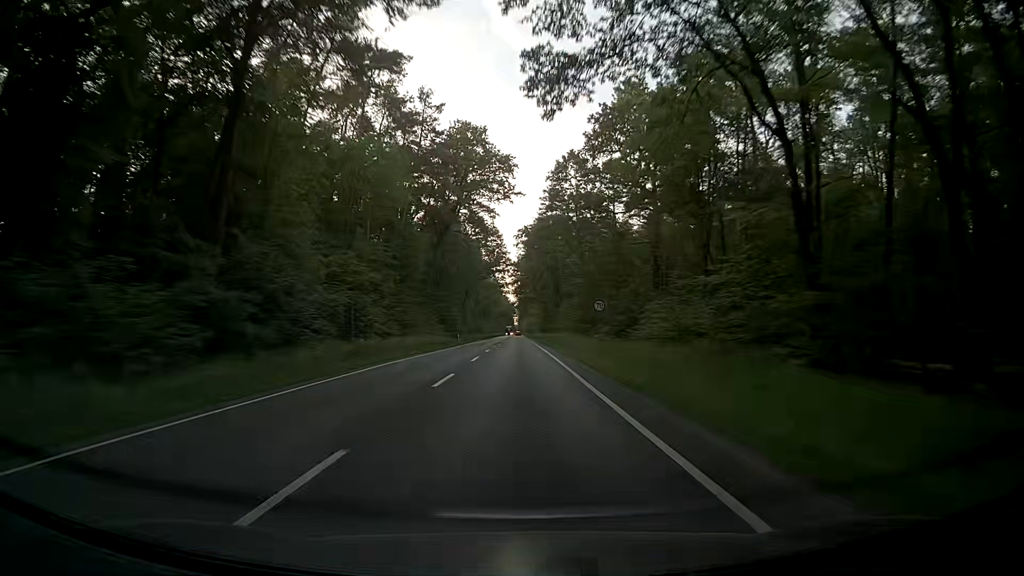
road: primary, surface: asphalt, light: Day
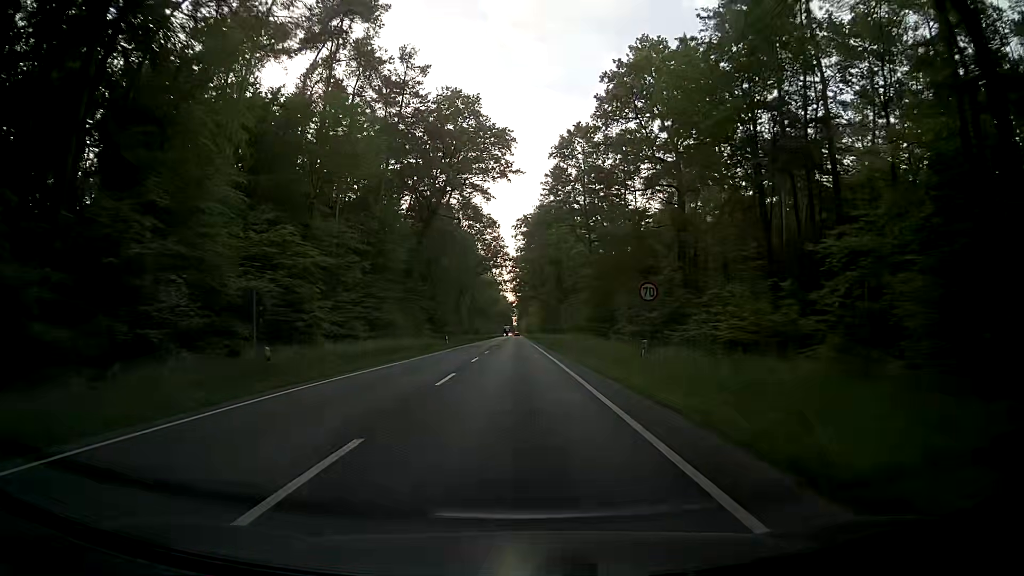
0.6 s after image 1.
(-0.1, +11.3) m; 0°
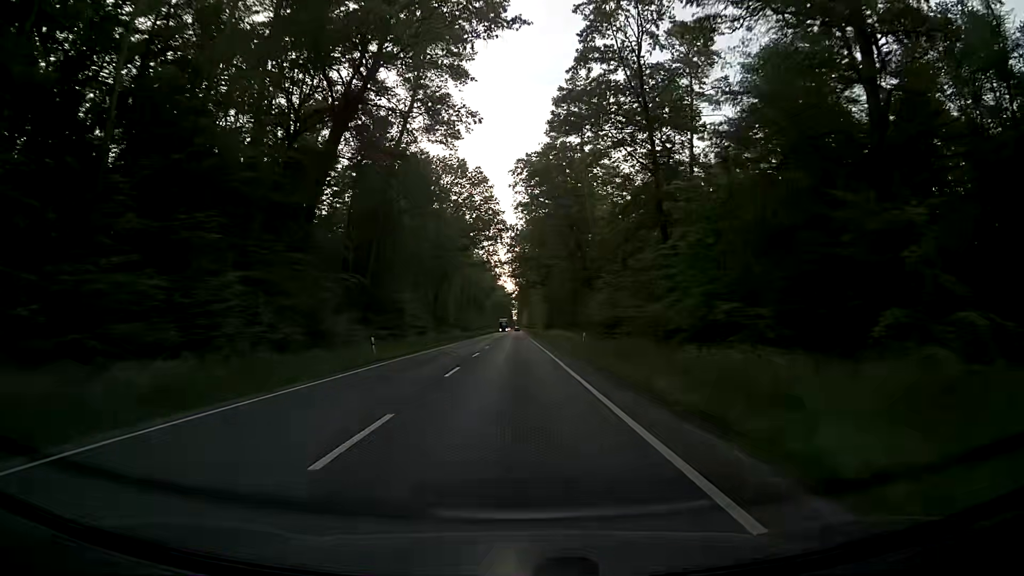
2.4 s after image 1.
(-0.1, +34.0) m; 0°
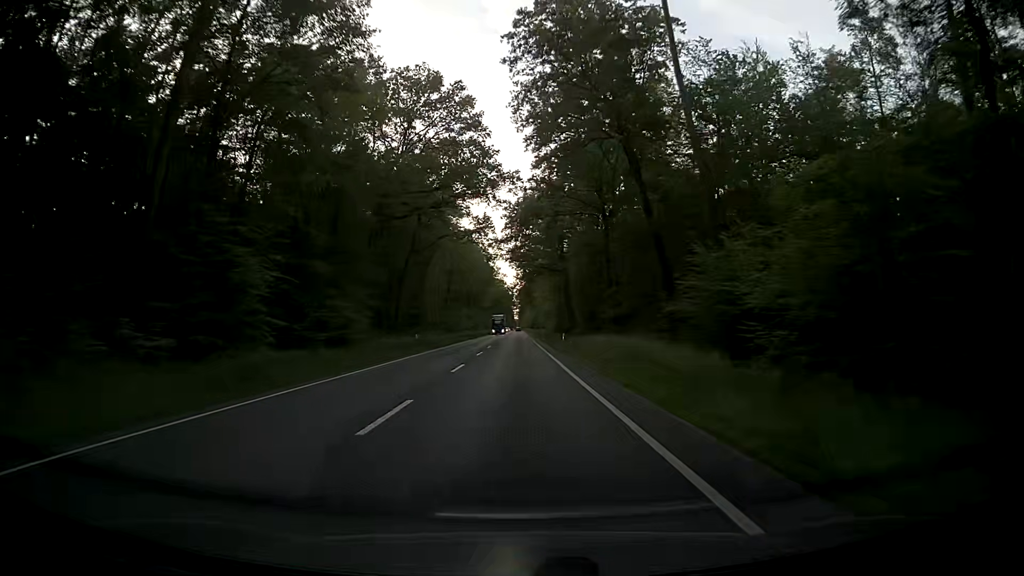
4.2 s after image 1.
(0.0, +34.1) m; 0°
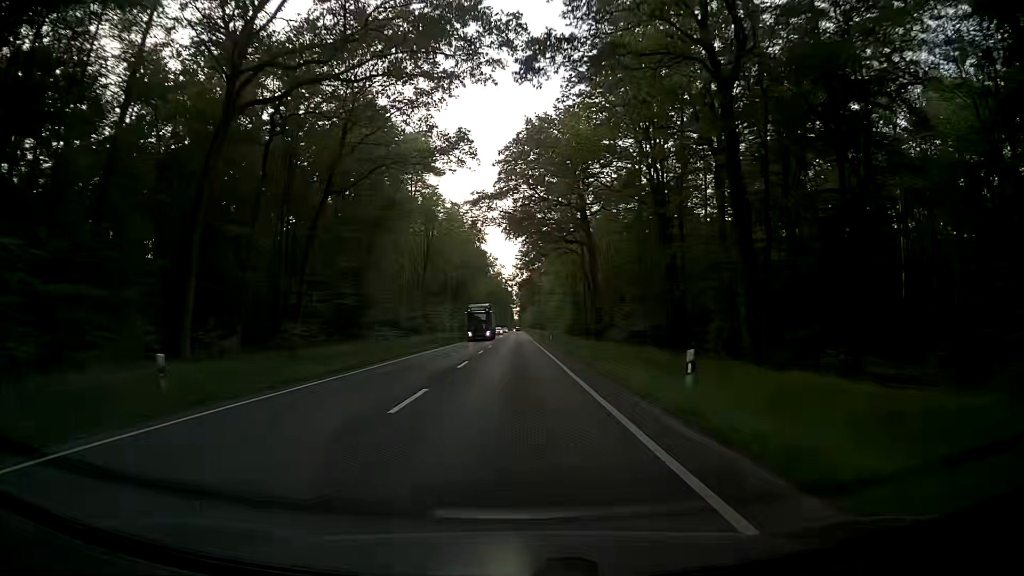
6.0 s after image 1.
(+0.2, +34.0) m; 0°
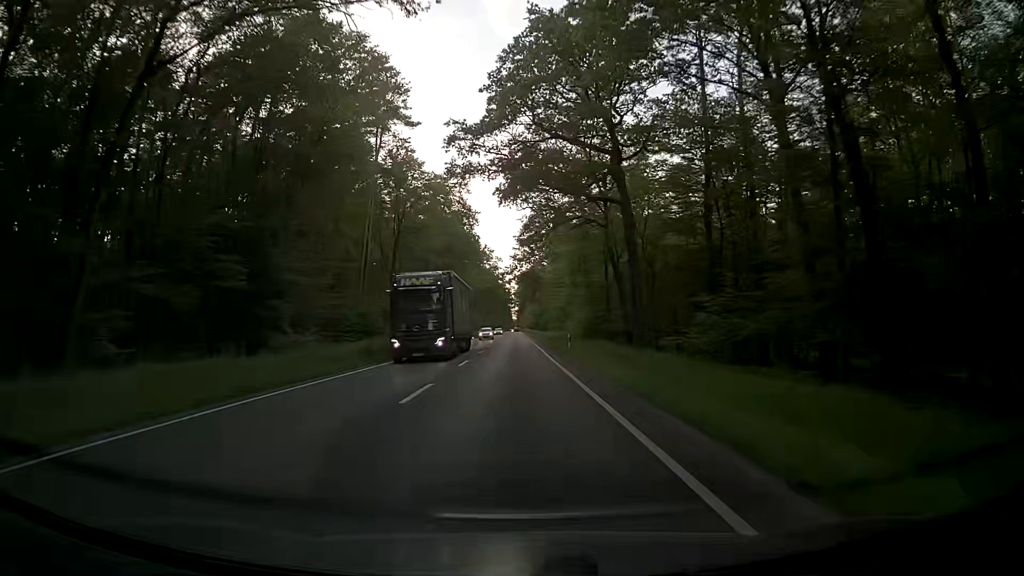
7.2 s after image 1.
(+0.1, +22.6) m; 0°
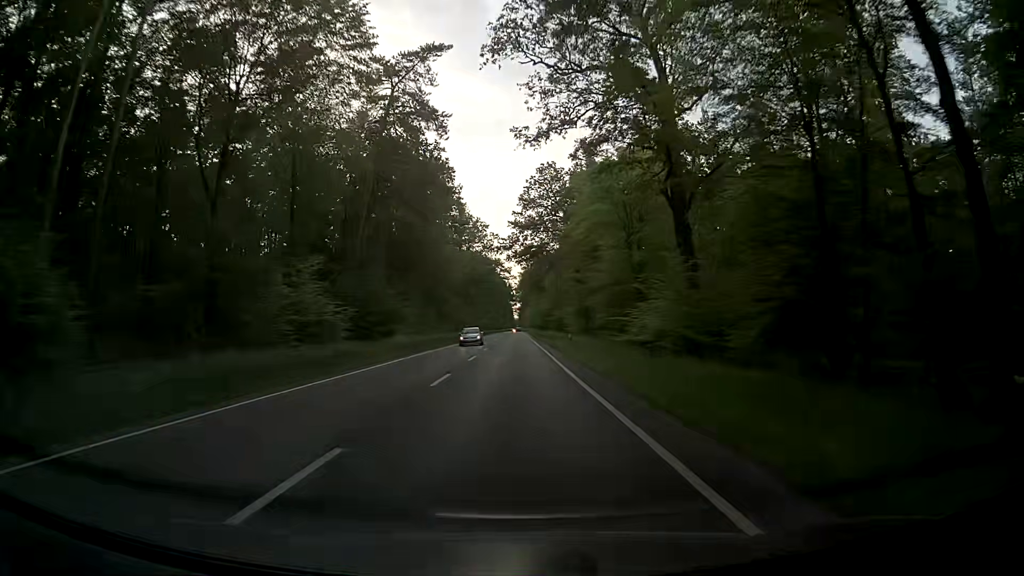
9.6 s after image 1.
(+0.2, +45.1) m; 0°
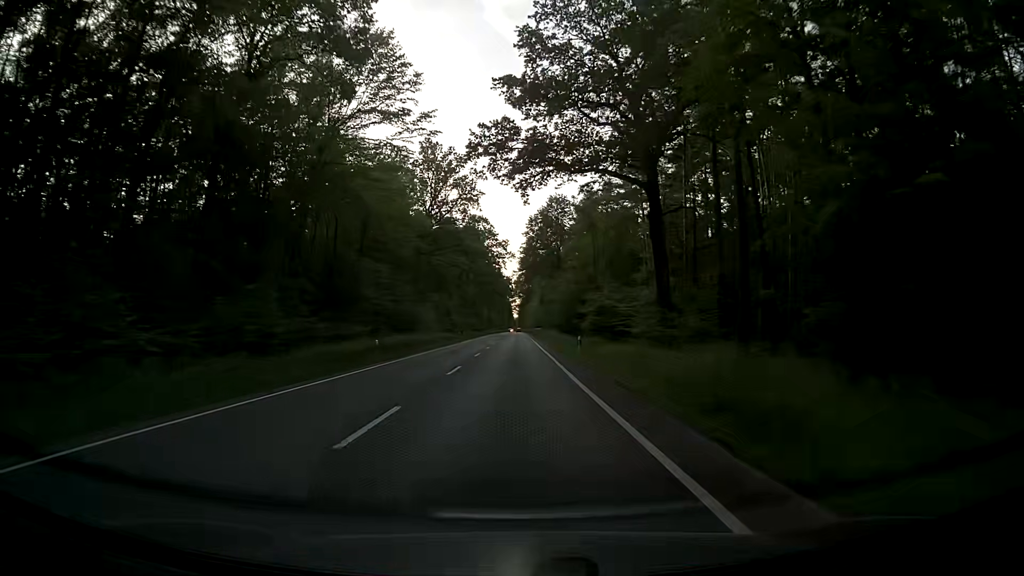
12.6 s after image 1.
(0.0, +56.3) m; 0°
(0, +10) (0, +20) (0, +30) (0, +40) (0, +50) (0, +60) (0, +70) (0, +80) (0, +90) (0, +100) m
